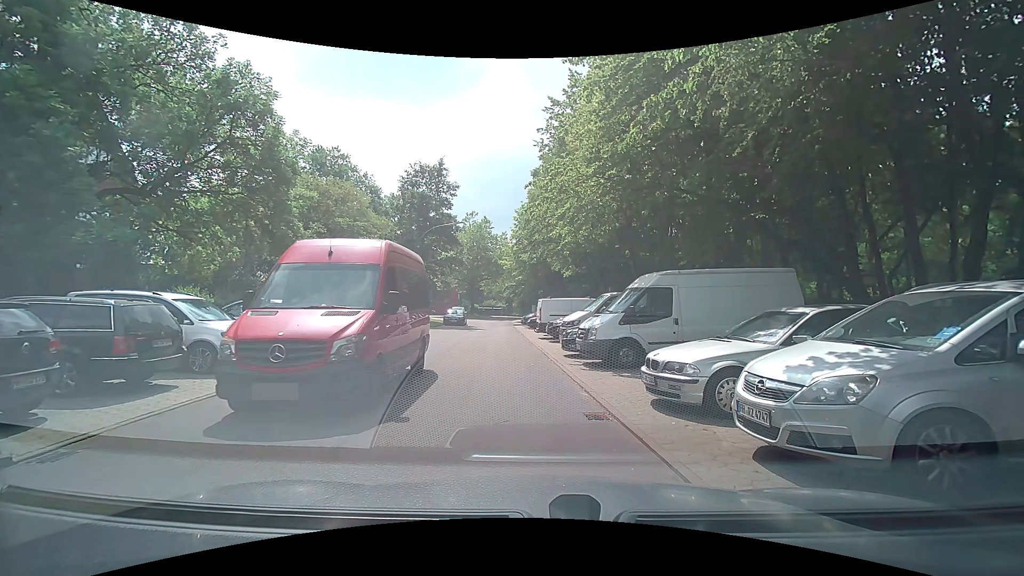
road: residential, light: Day
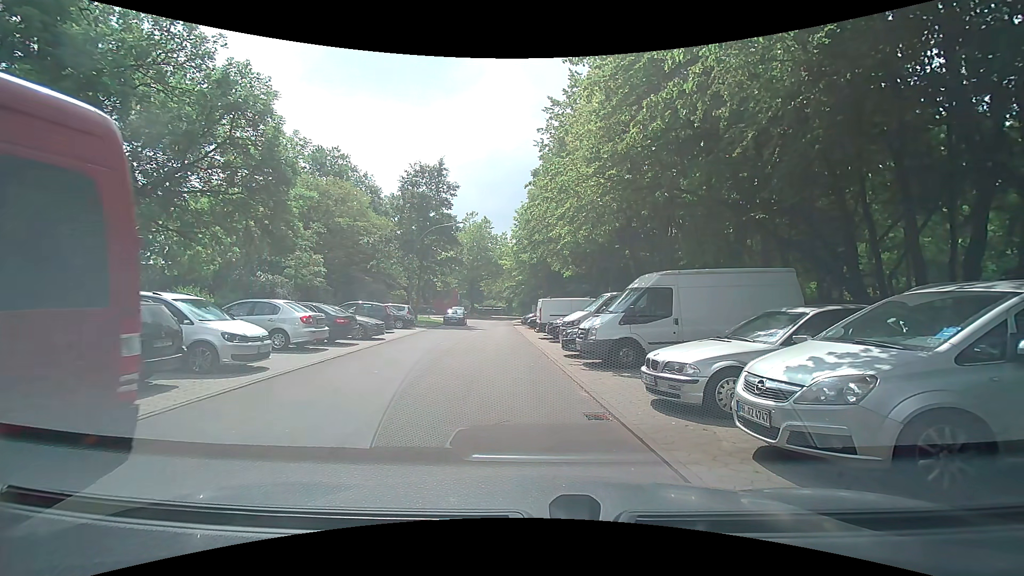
(0.0, 0.0) m; 0°
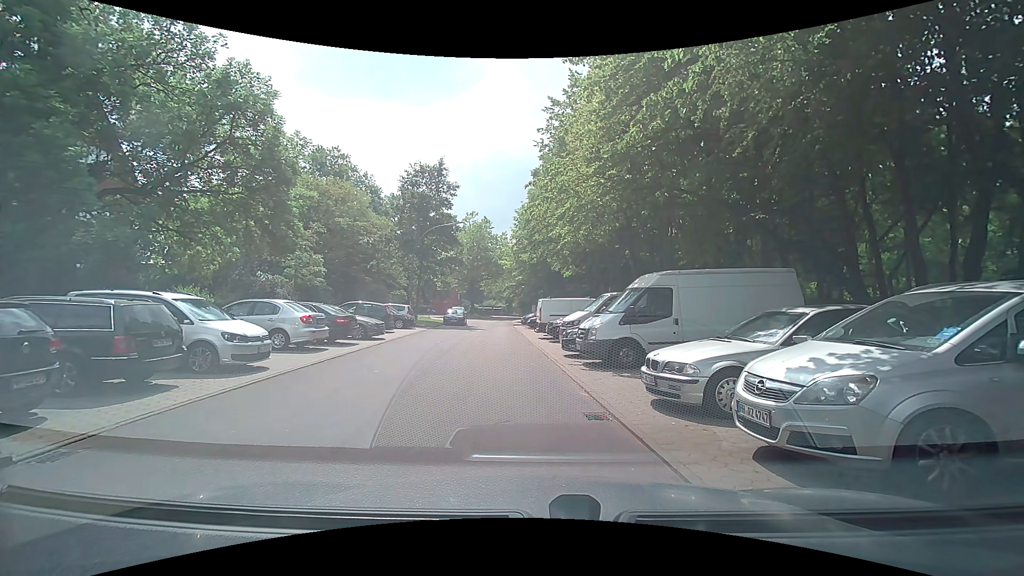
(0.0, 0.0) m; 0°
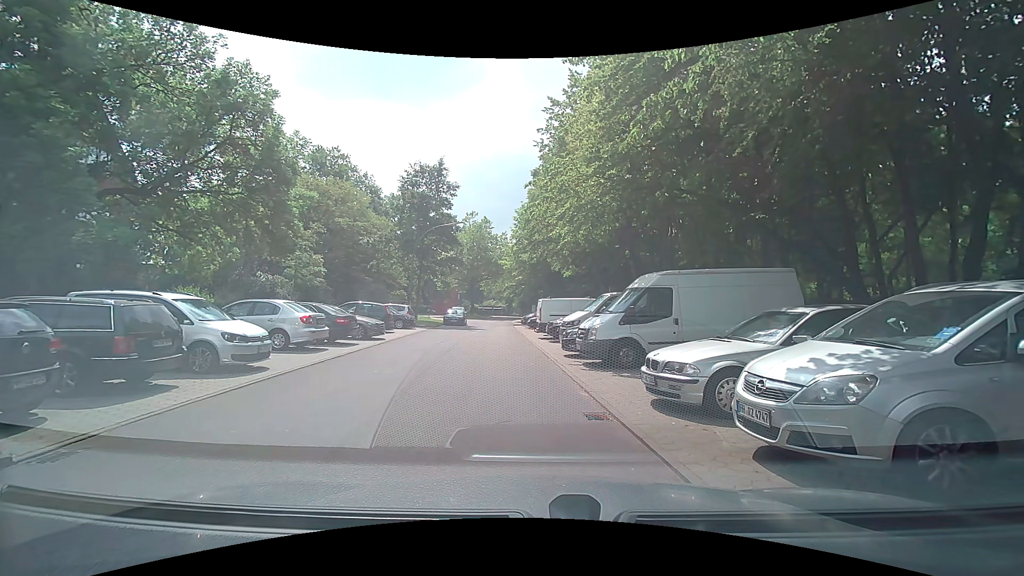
(0.0, 0.0) m; 0°
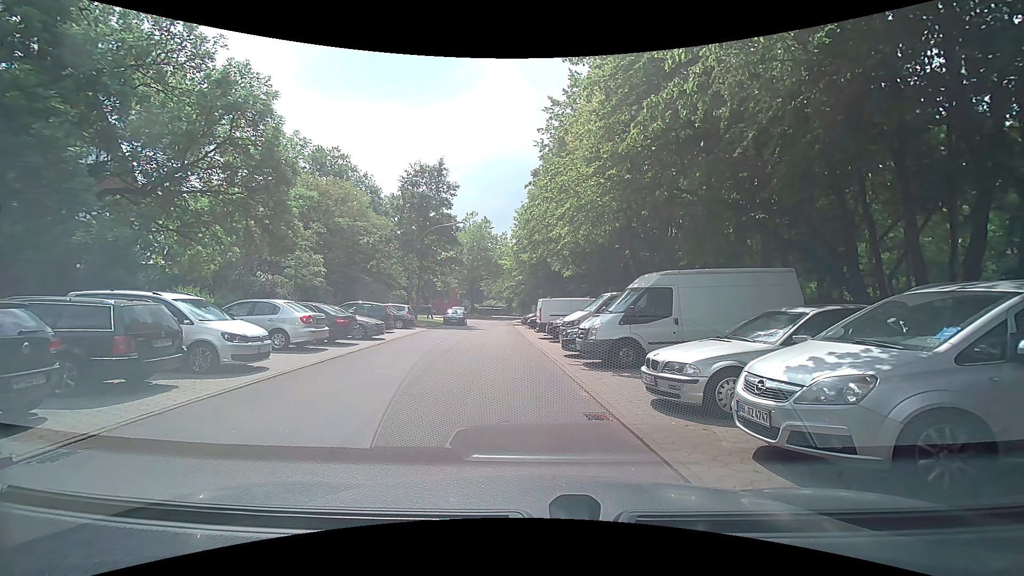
(0.0, 0.0) m; 0°
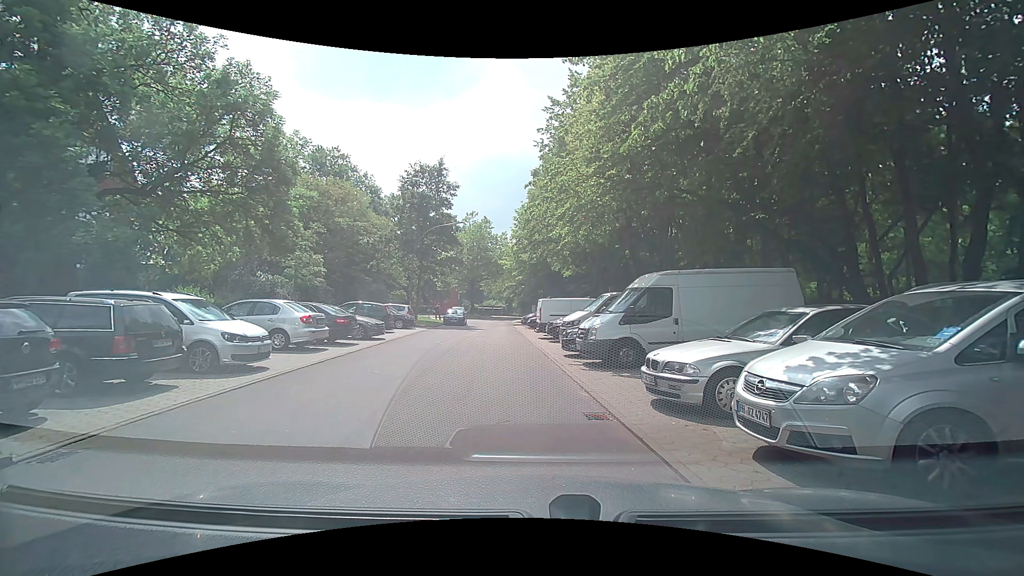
(0.0, 0.0) m; 0°
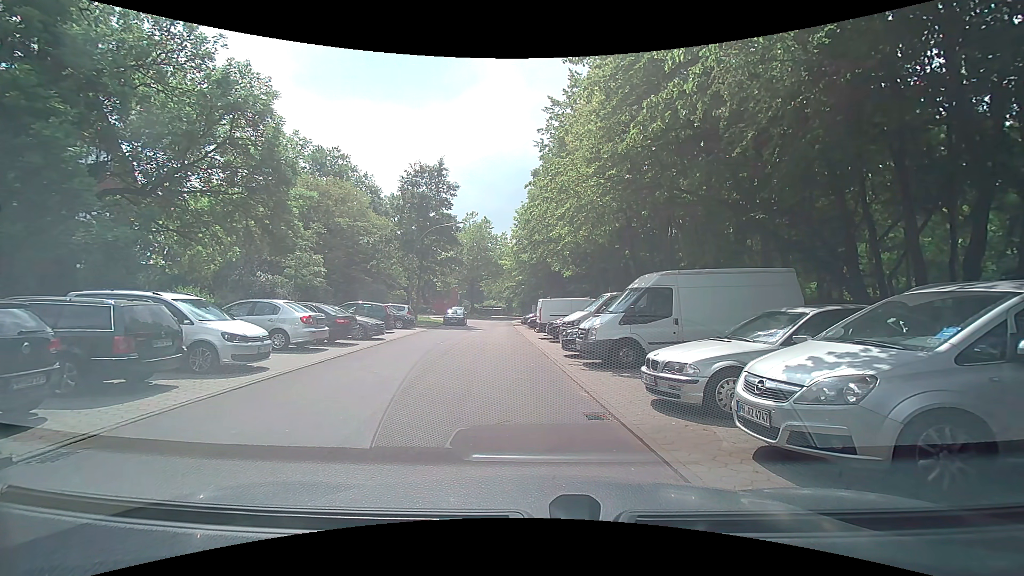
(0.0, 0.0) m; 0°
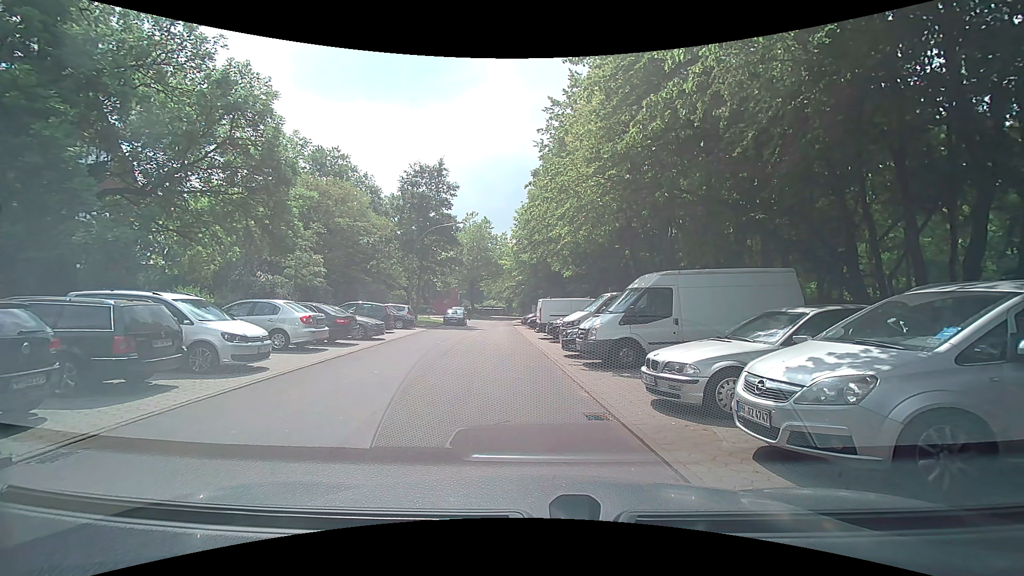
(0.0, 0.0) m; 0°
